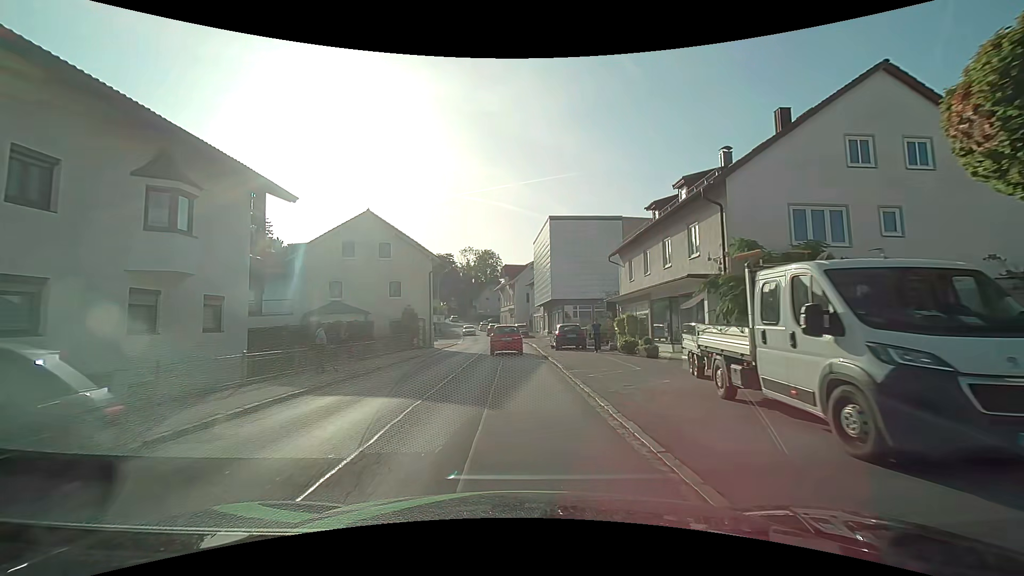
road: secondary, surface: asphalt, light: Day
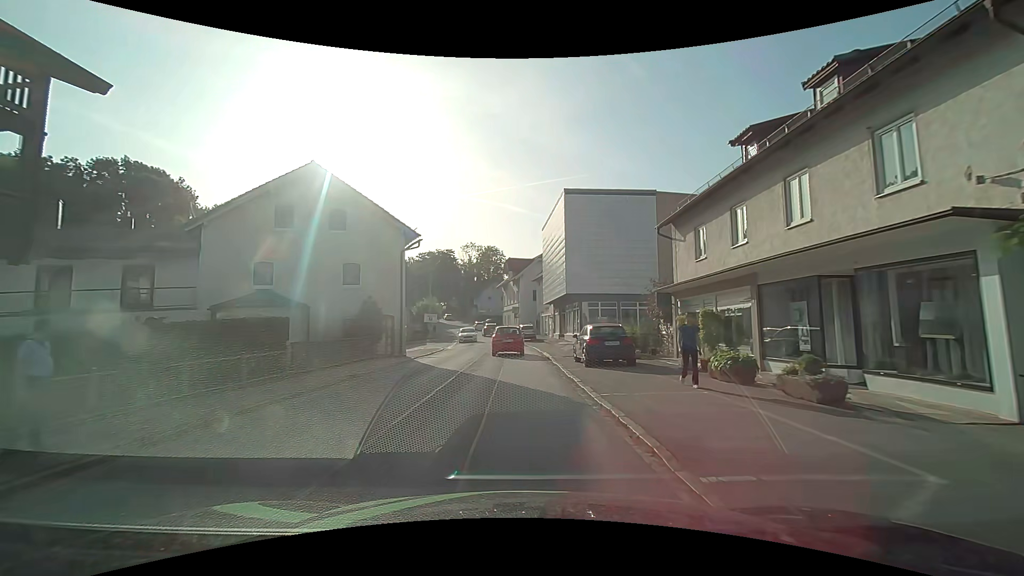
(-0.1, +10.5) m; -1°
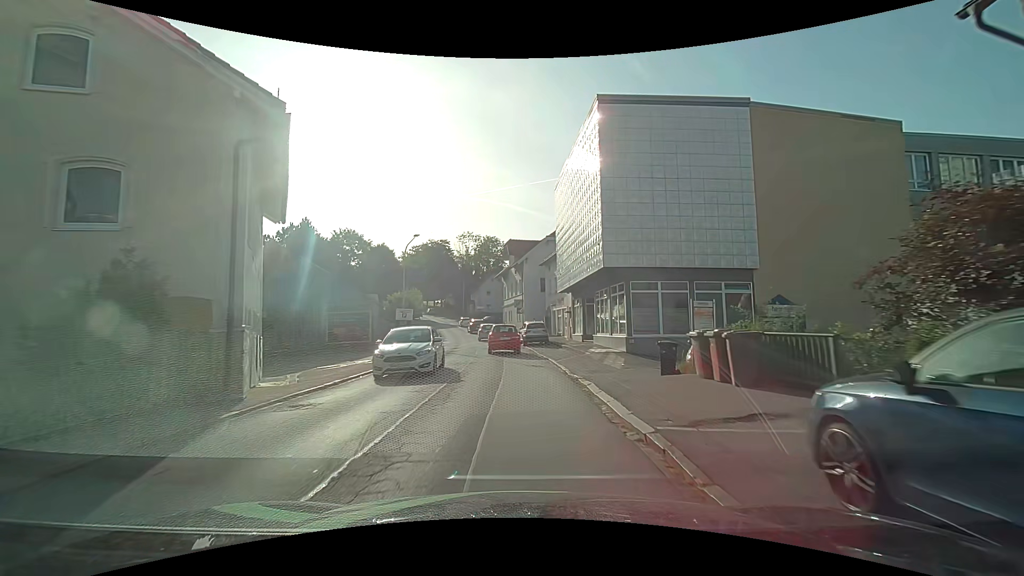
(-0.1, +15.8) m; 0°
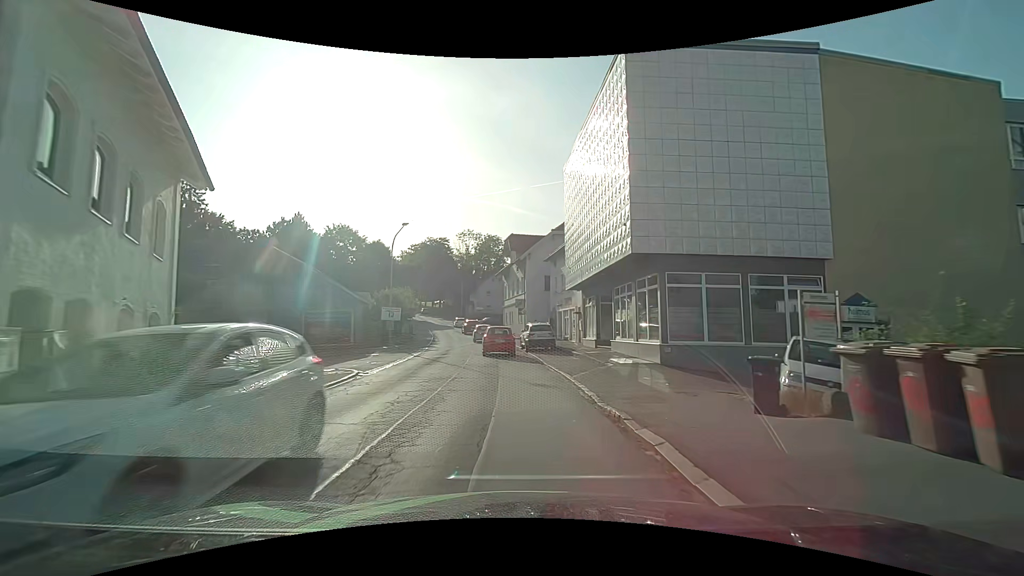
(0.0, +5.3) m; 0°
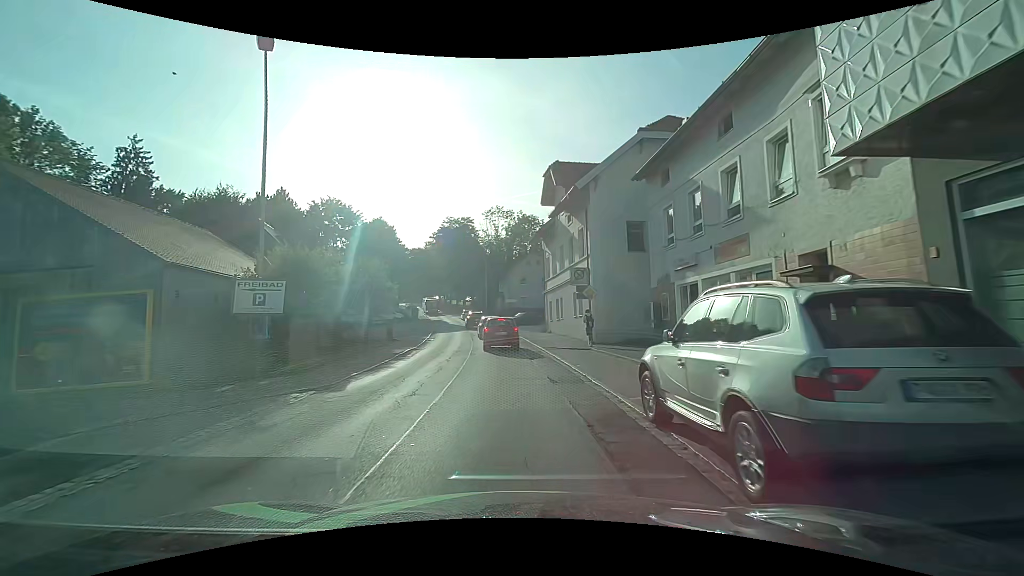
(-0.8, +25.4) m; -6°
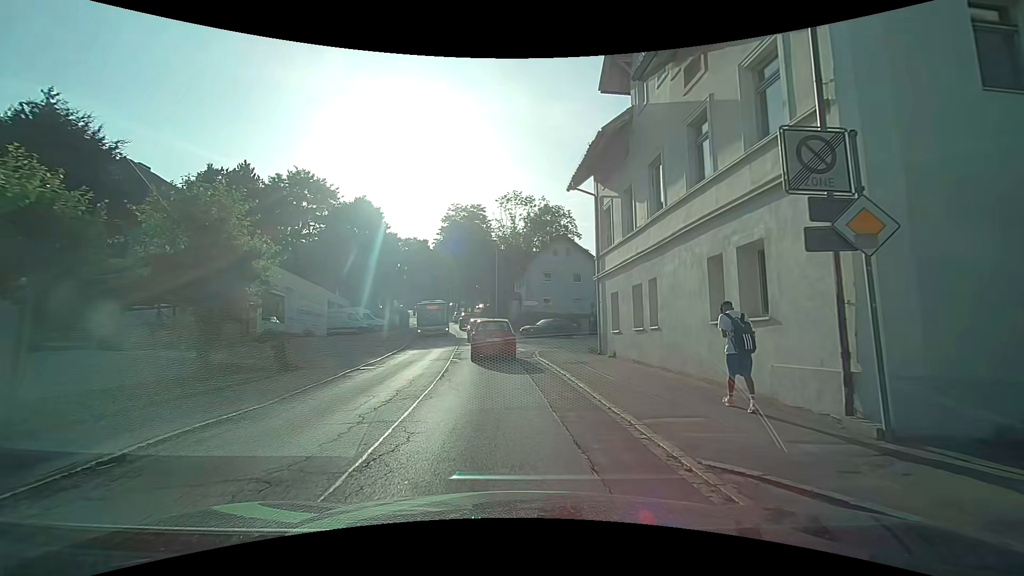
(0.0, +18.5) m; -1°
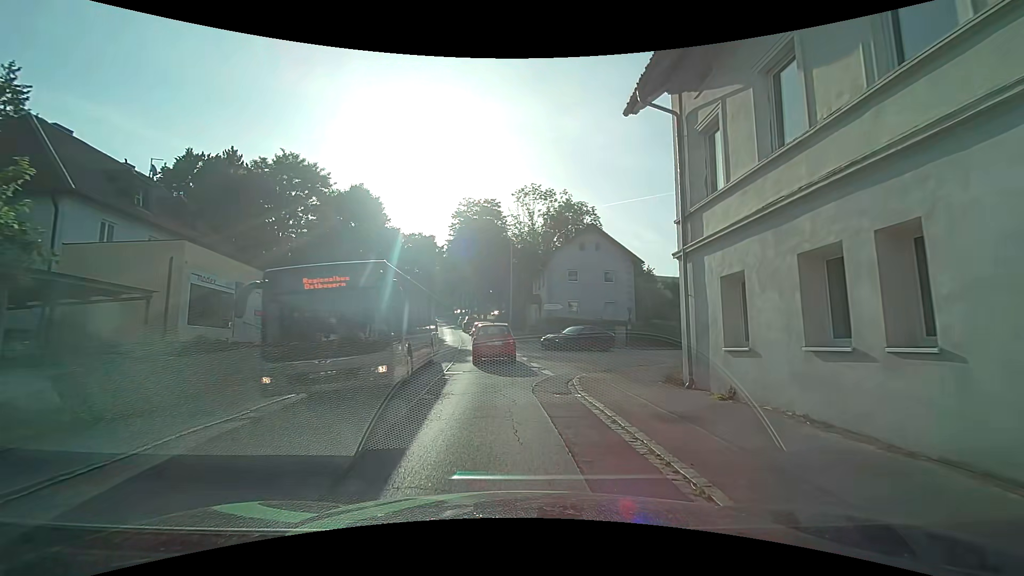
(-0.1, +8.7) m; -2°
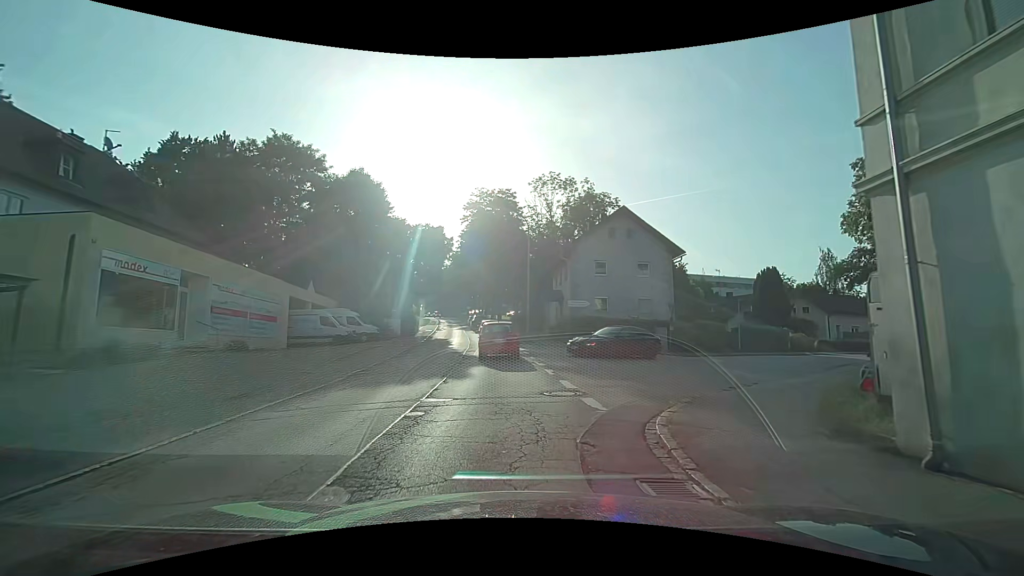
(-0.1, +6.1) m; -1°
(0, +10) (-1, +20) (-1, +30) (-2, +40) (-3, +50) (-4, +60) (-6, +70) (-7, +80) (-9, +89) (-10, +99) m
